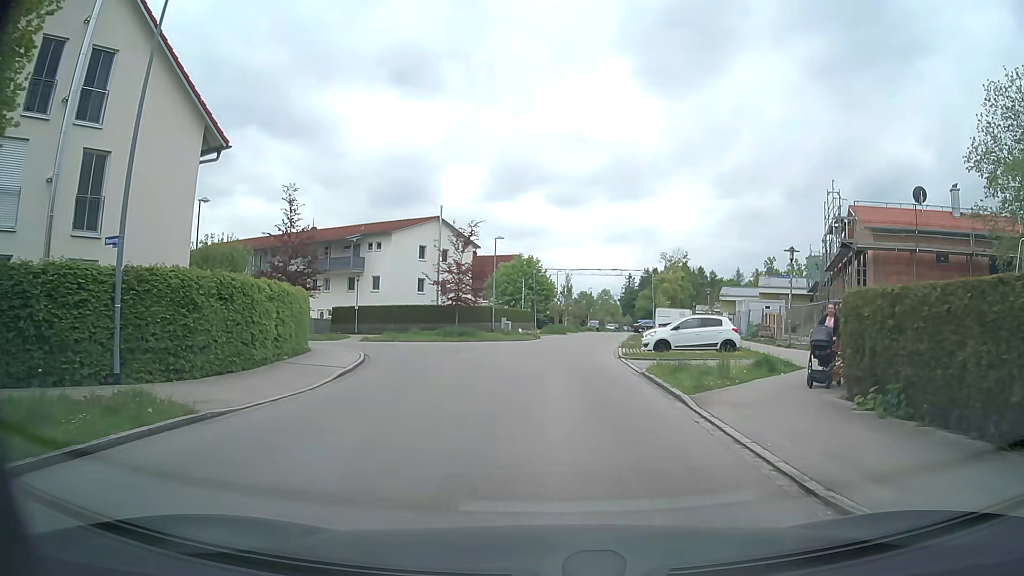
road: residential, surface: asphalt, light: Day
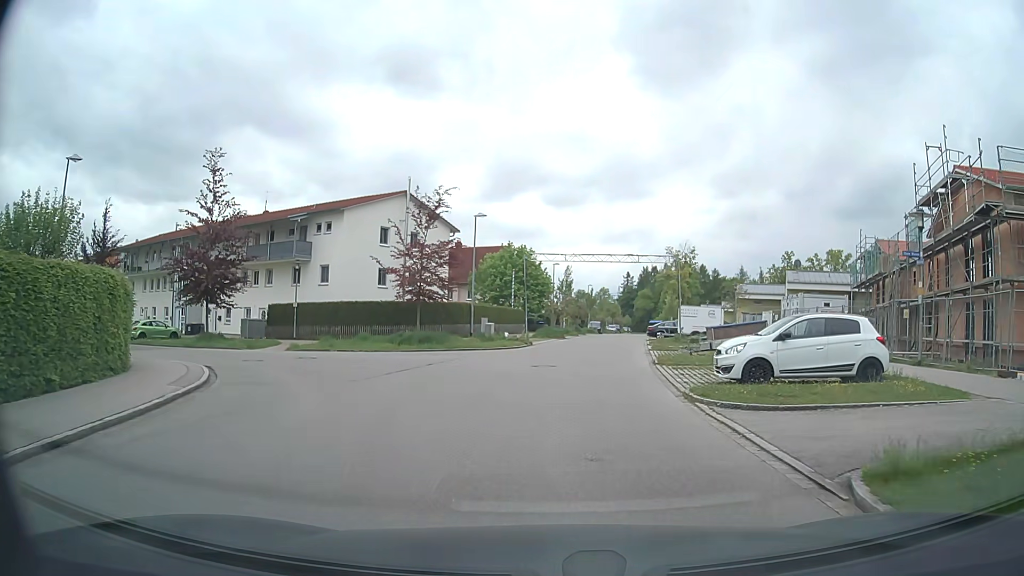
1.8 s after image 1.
(0.0, +11.9) m; 0°
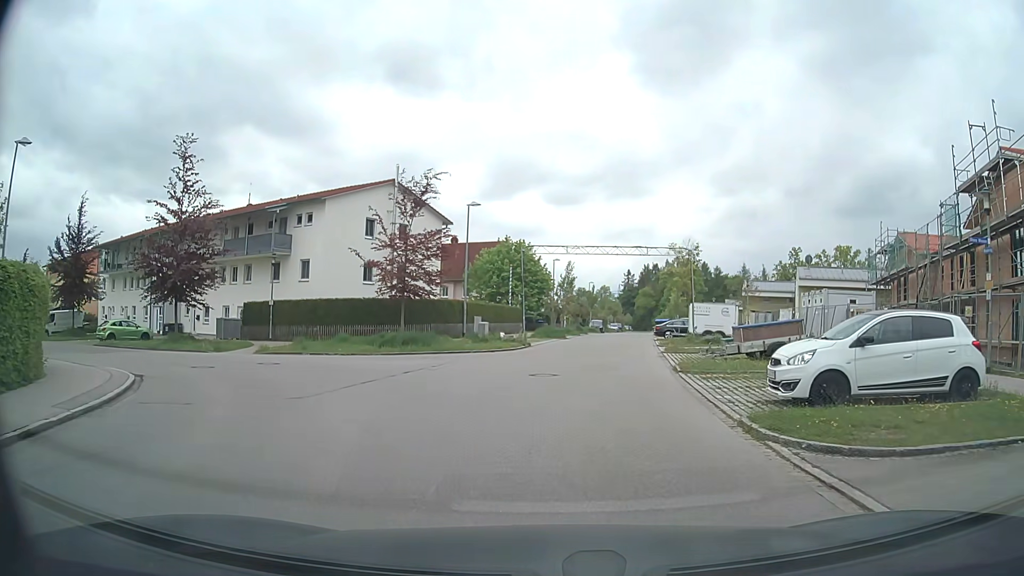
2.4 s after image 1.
(0.0, +3.6) m; 0°
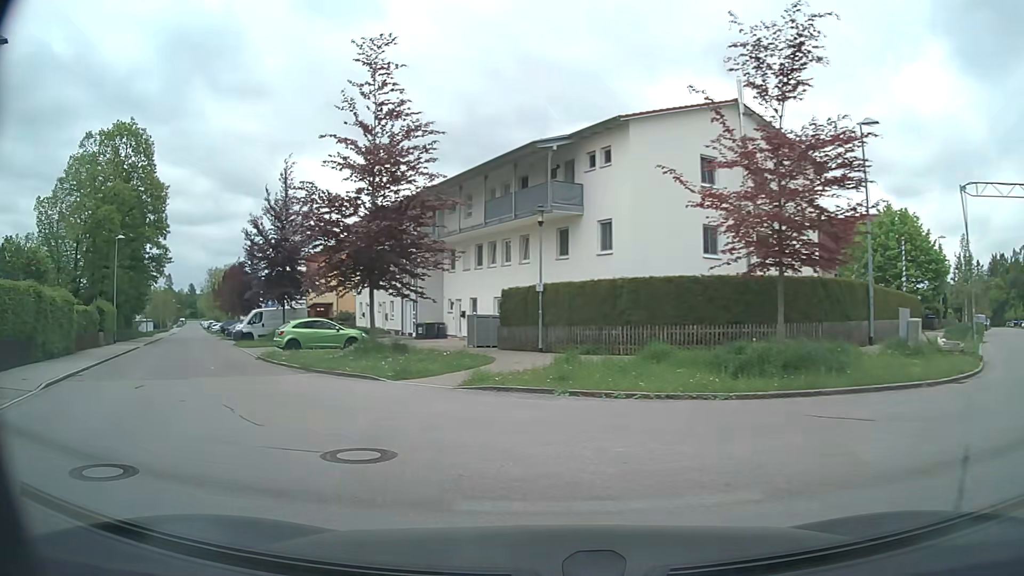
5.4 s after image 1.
(-2.7, +15.2) m; -29°
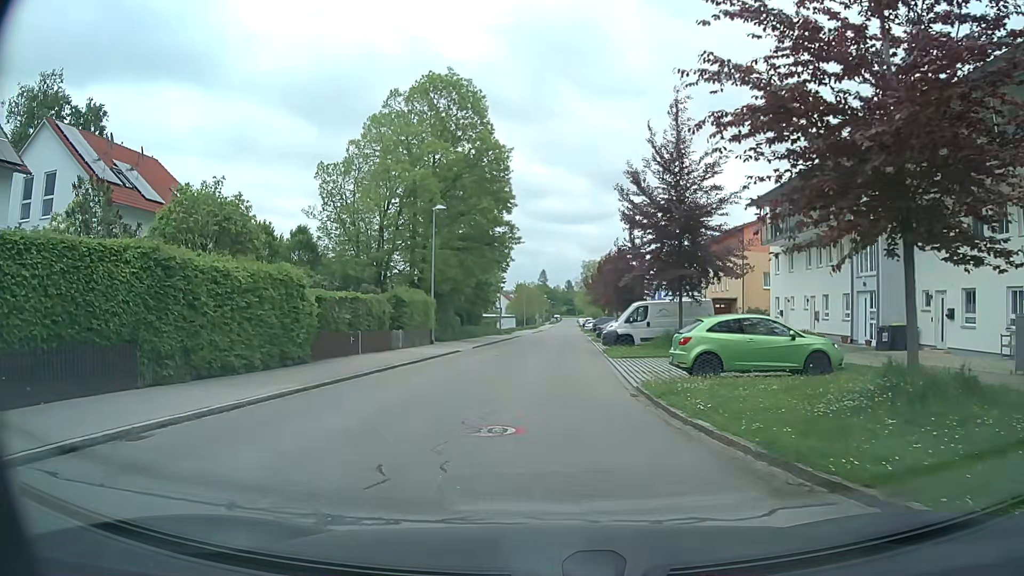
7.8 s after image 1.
(-4.4, +12.3) m; -33°
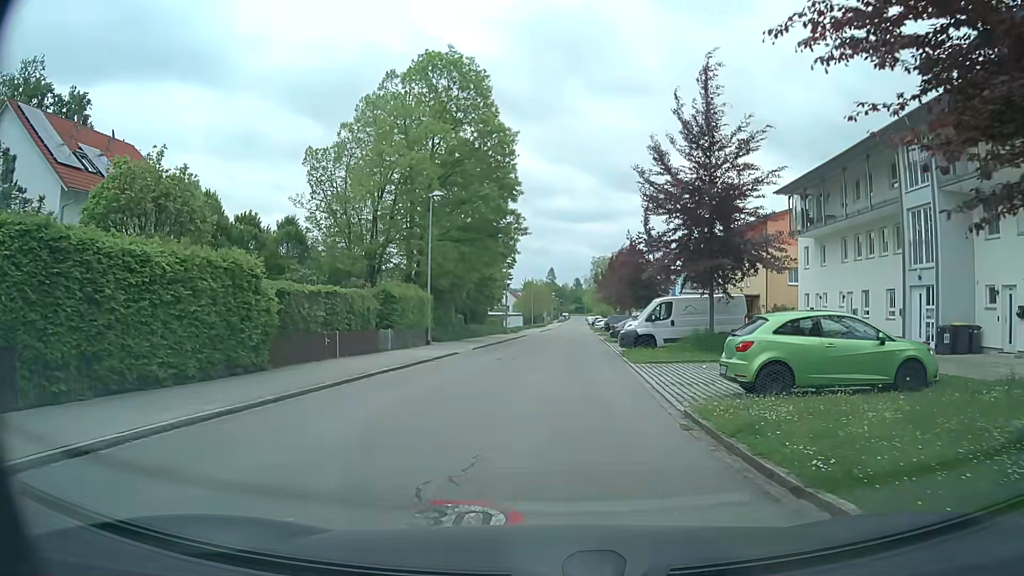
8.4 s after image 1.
(0.0, +3.8) m; -1°
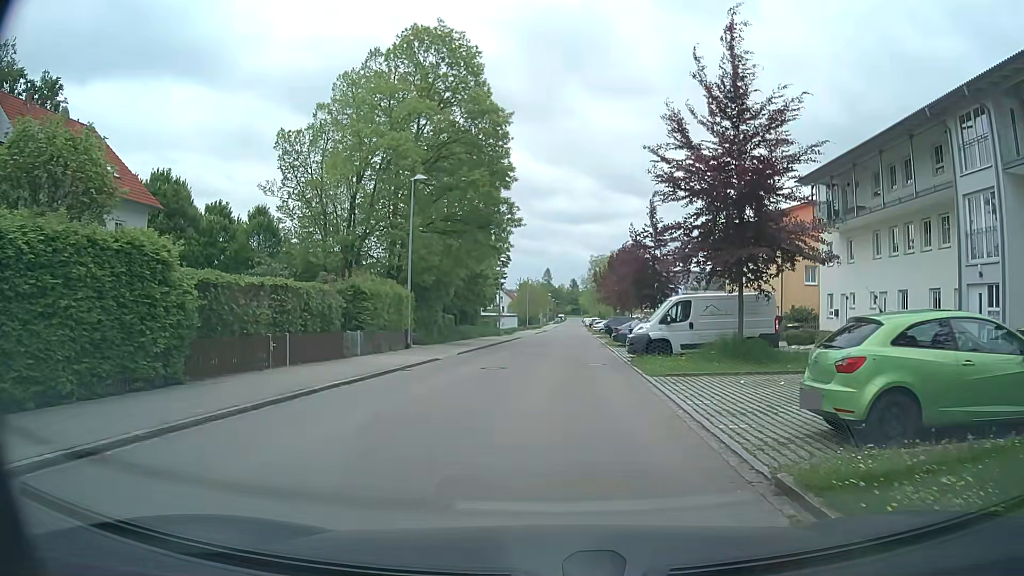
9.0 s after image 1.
(0.0, +4.1) m; 0°
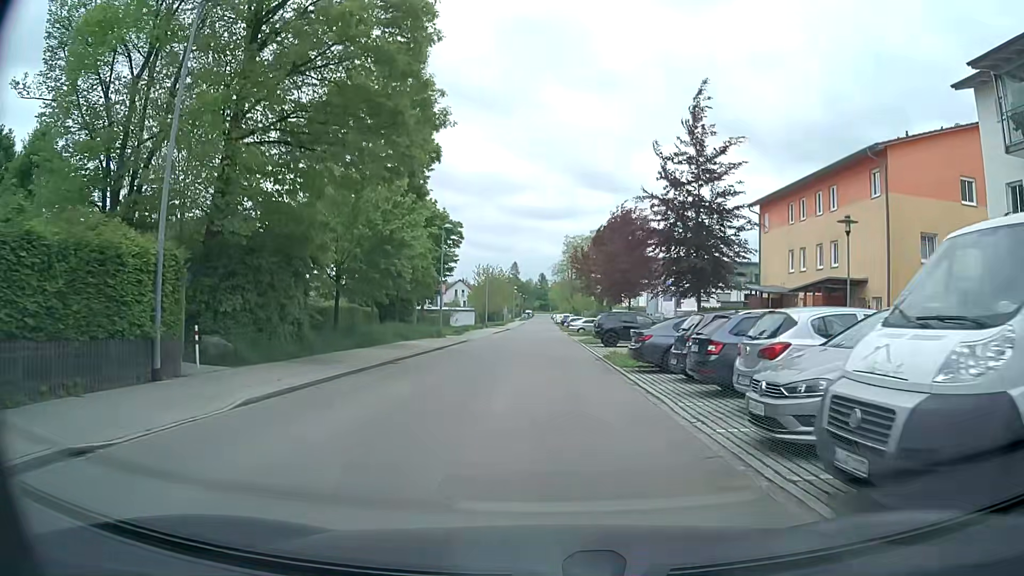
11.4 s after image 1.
(+0.4, +18.6) m; +3°
(0, +10) (0, +20) (0, +30) (0, +40) (0, +50) (0, +60) (0, +70) (0, +80) (0, +90) (0, +100) m
